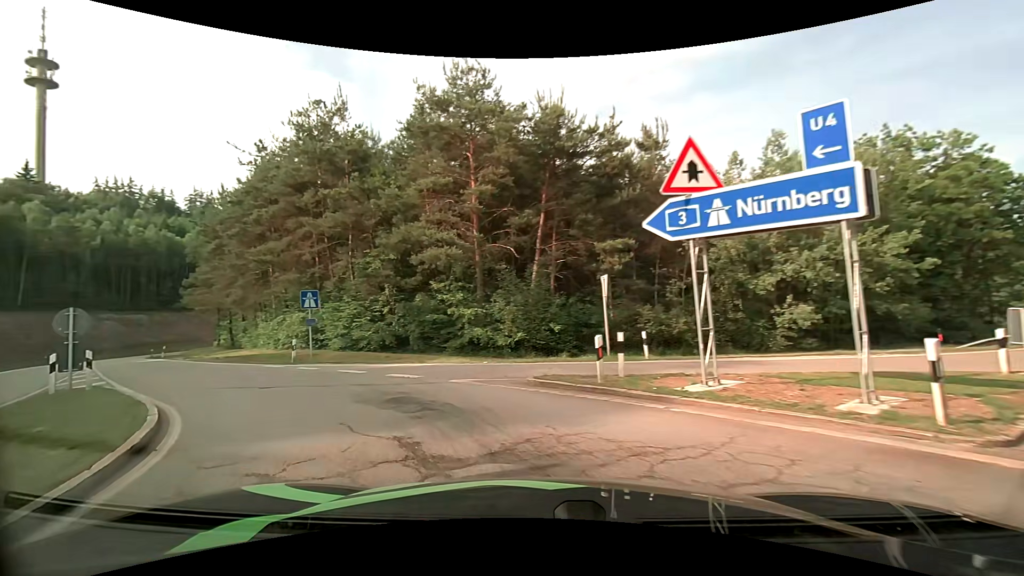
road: motorway_link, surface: asphalt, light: Day
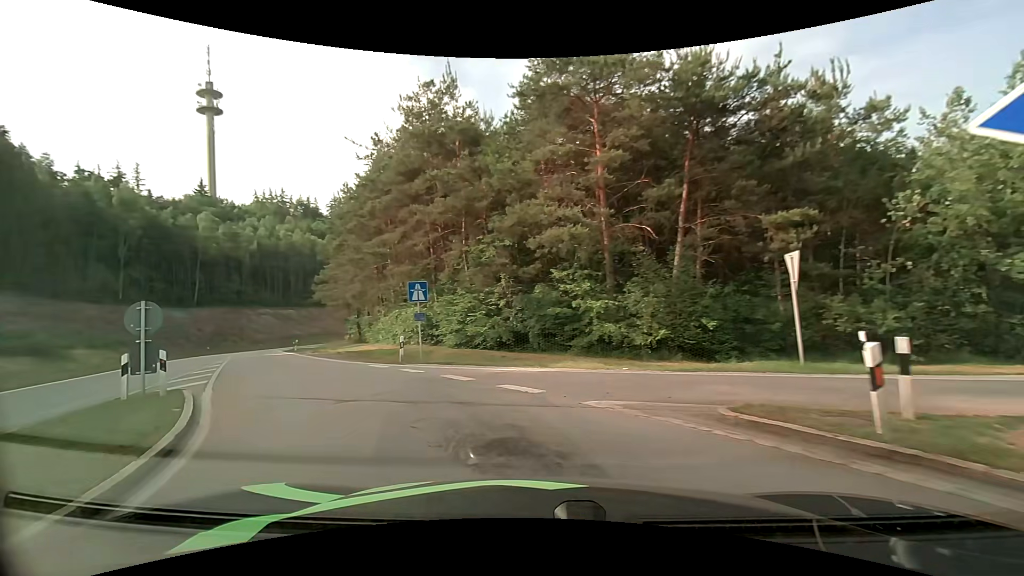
(-0.4, +3.9) m; -12°
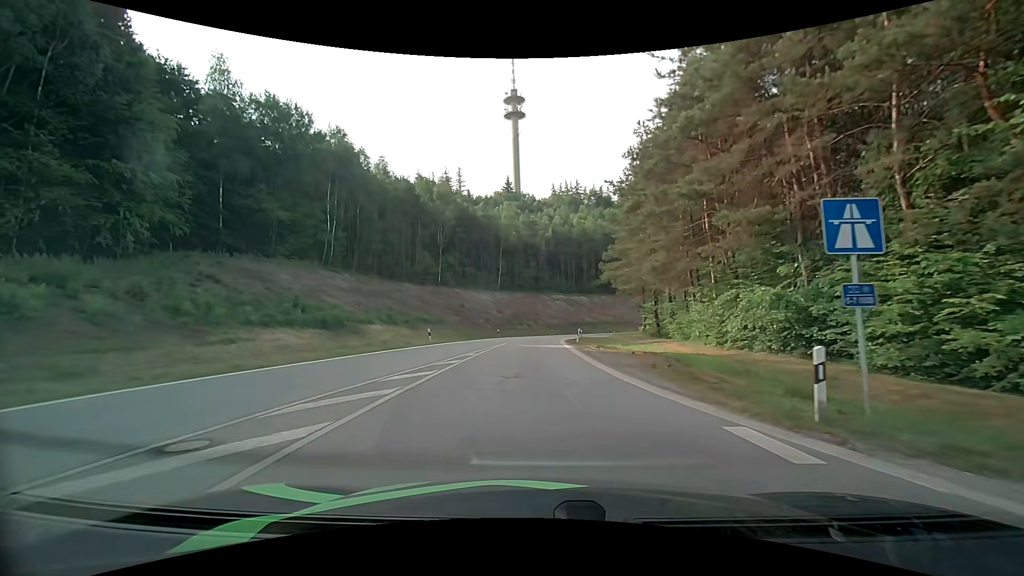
(-4.1, +11.8) m; -35°
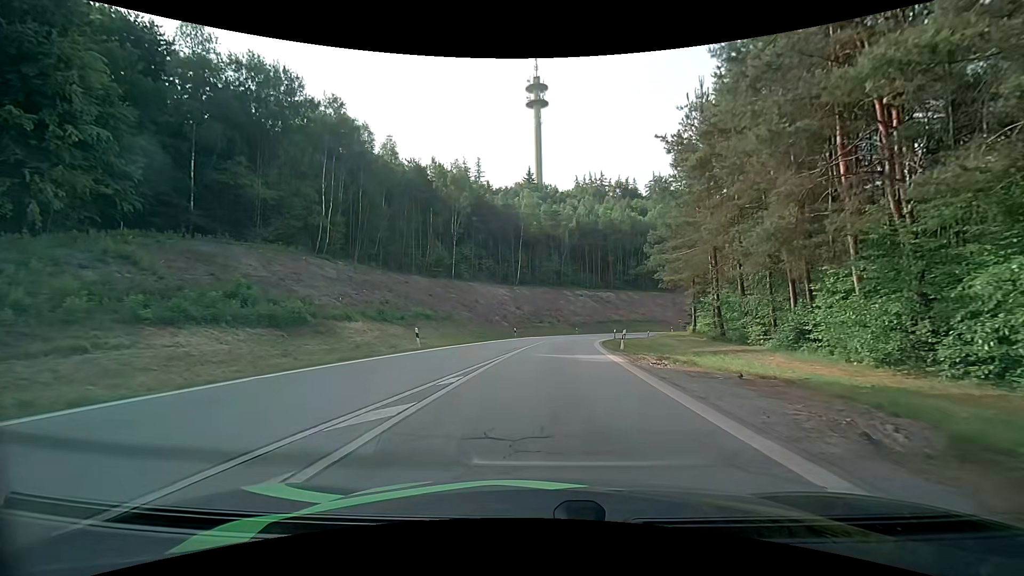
(-0.3, +9.3) m; -2°
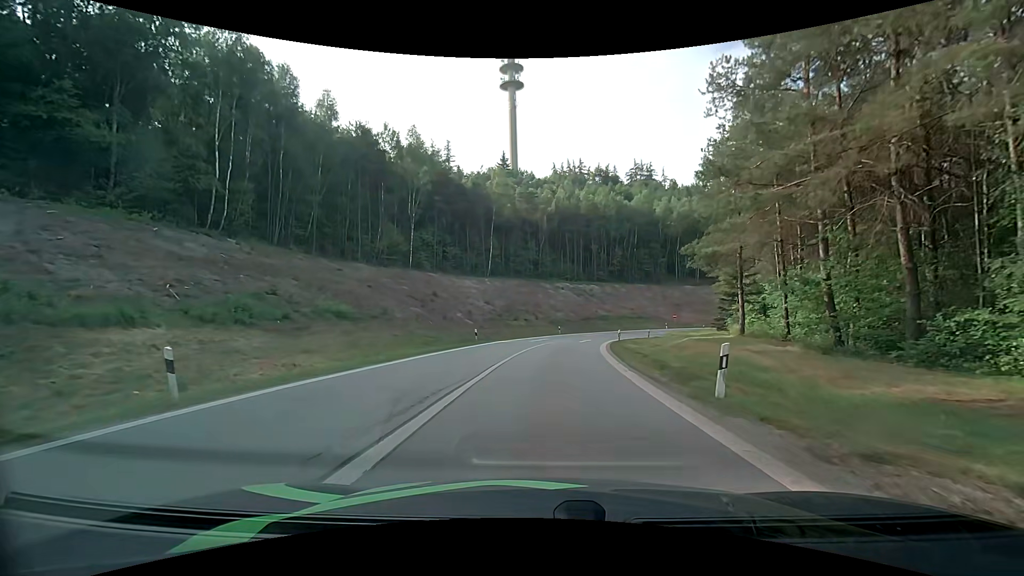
(+0.3, +15.2) m; +3°
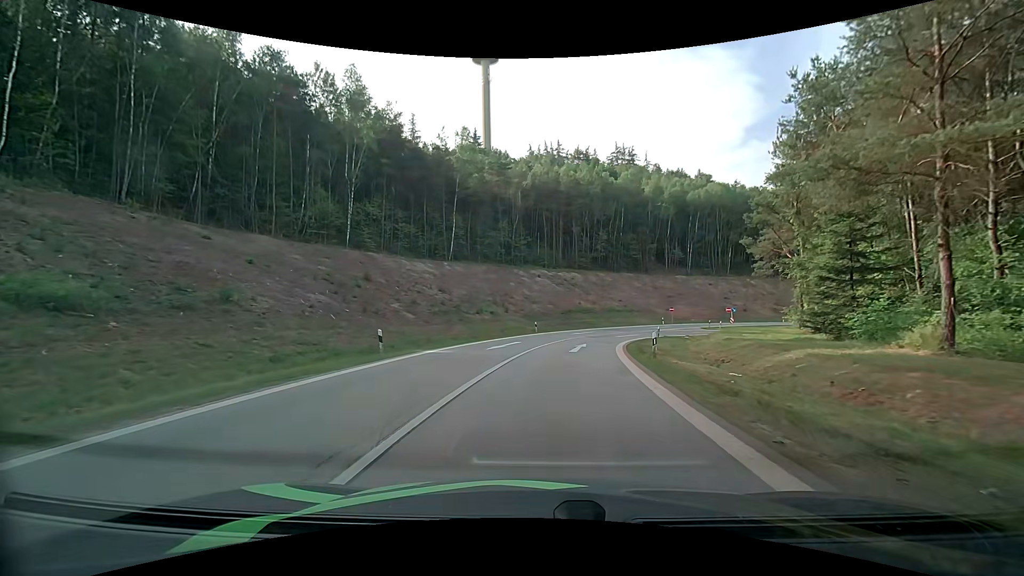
(+0.4, +16.4) m; +3°
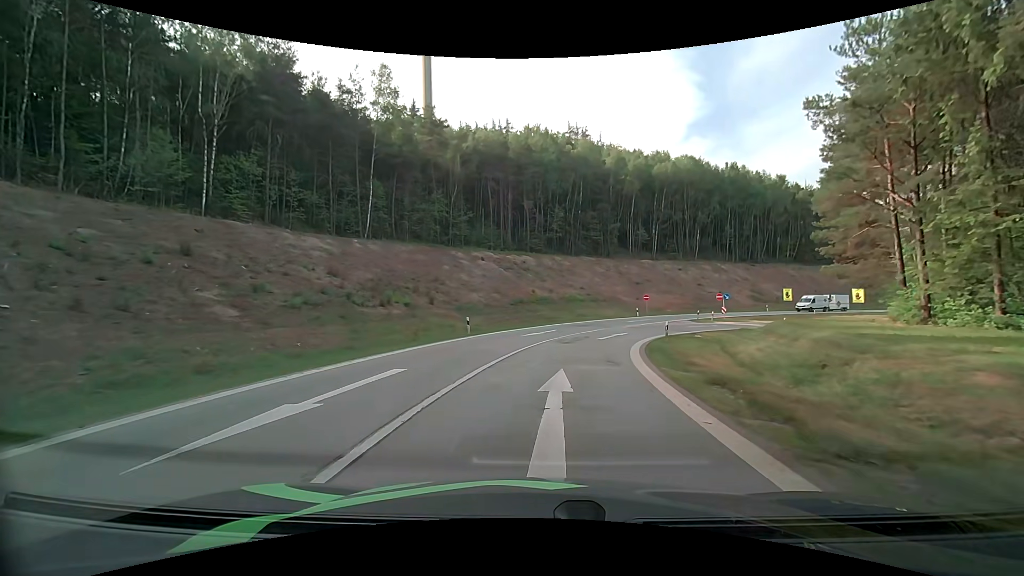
(+0.8, +17.2) m; +6°
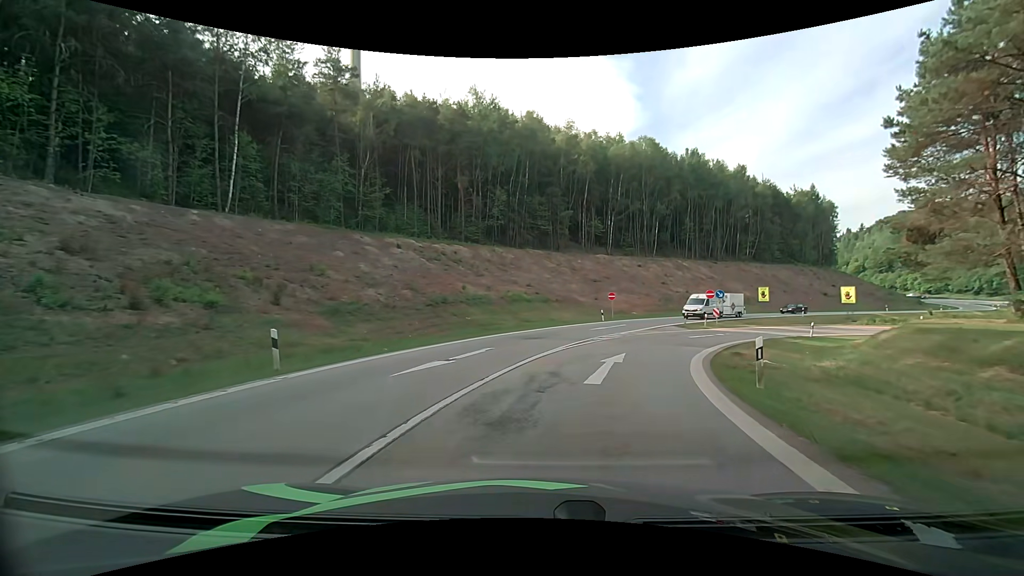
(+0.6, +15.9) m; +6°
